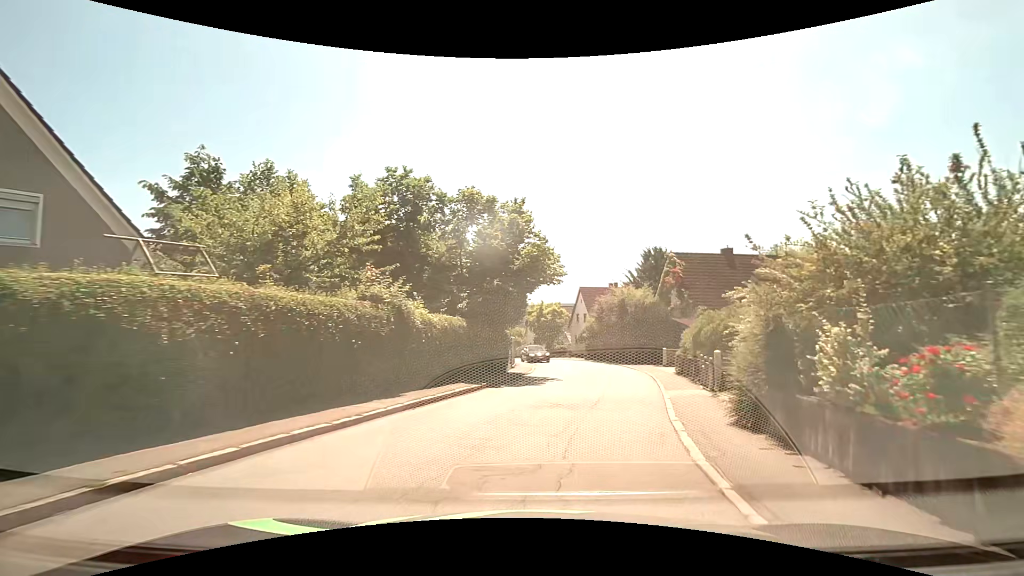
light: Day
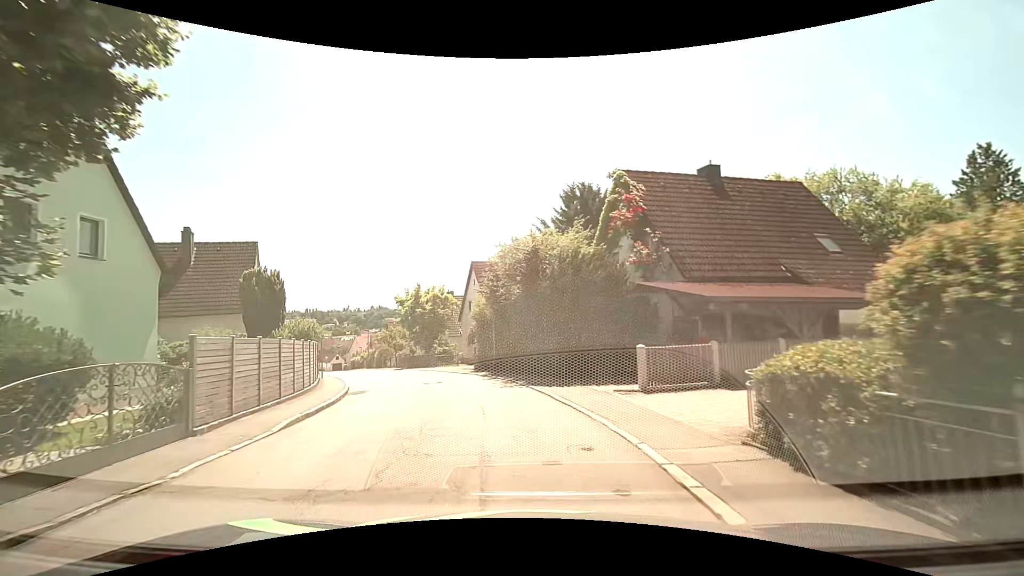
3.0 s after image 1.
(+3.3, +18.7) m; +11°
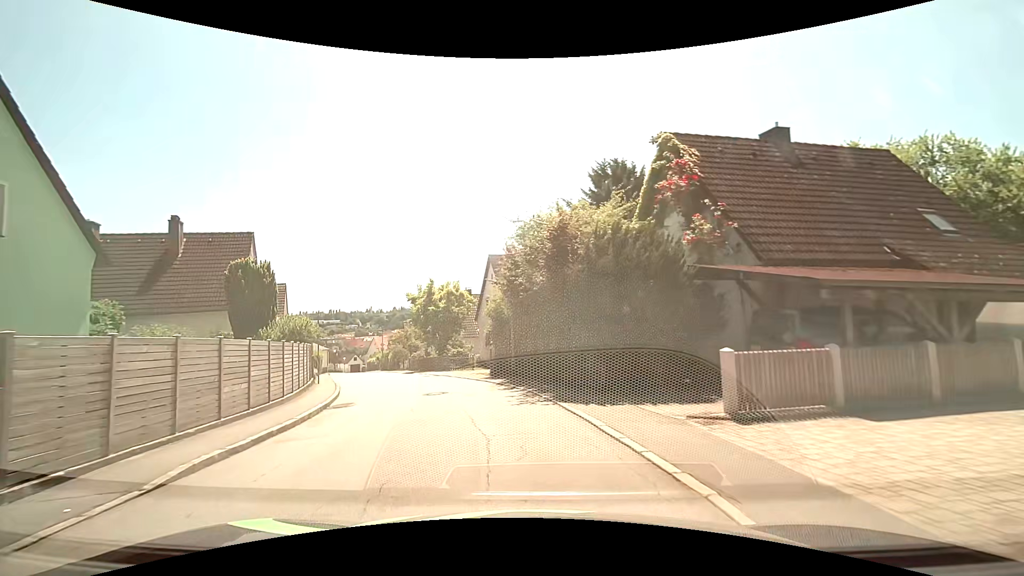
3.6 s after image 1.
(-0.1, +3.8) m; -2°
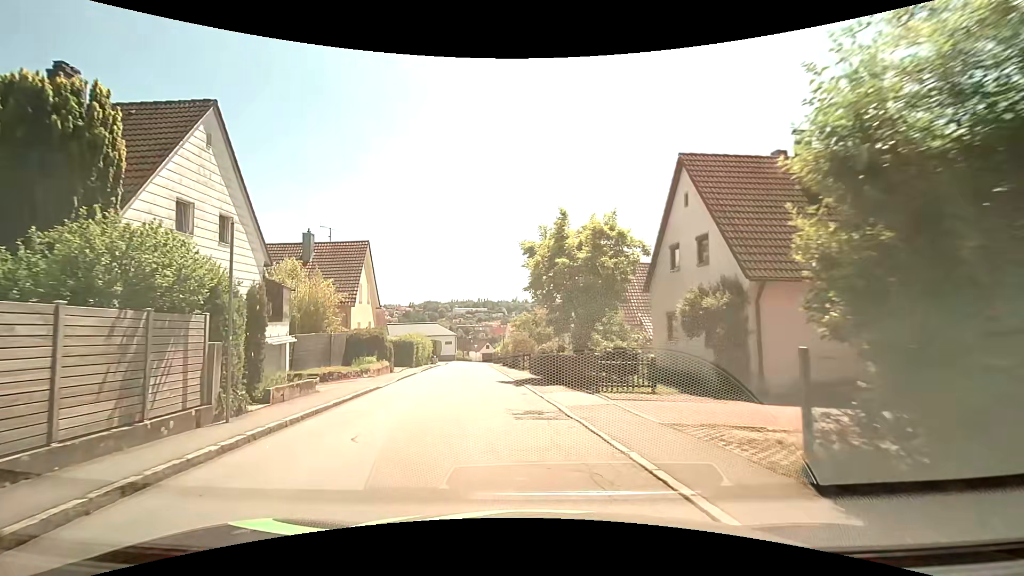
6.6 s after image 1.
(-2.6, +18.2) m; -16°
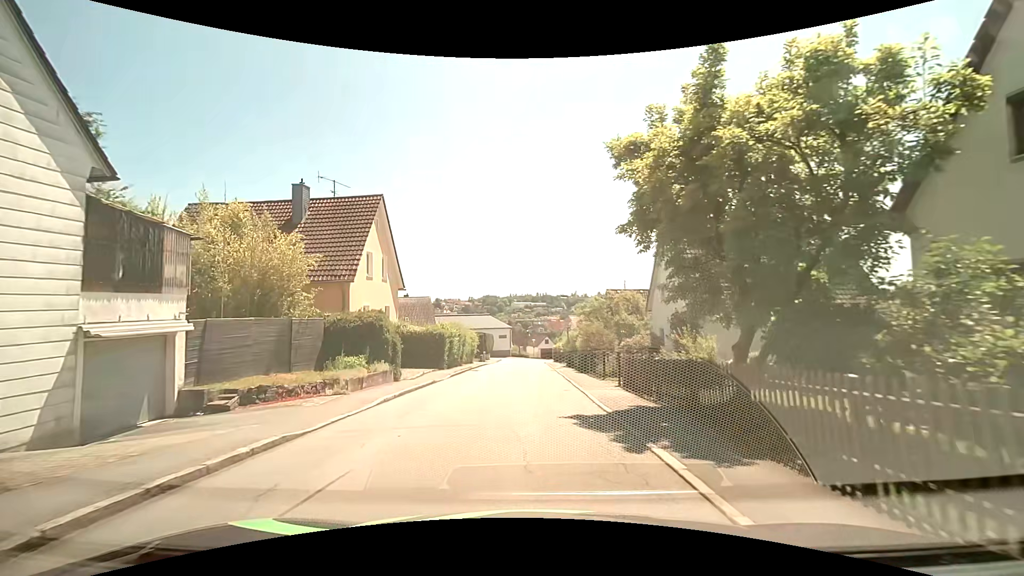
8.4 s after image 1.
(-0.8, +11.1) m; -7°
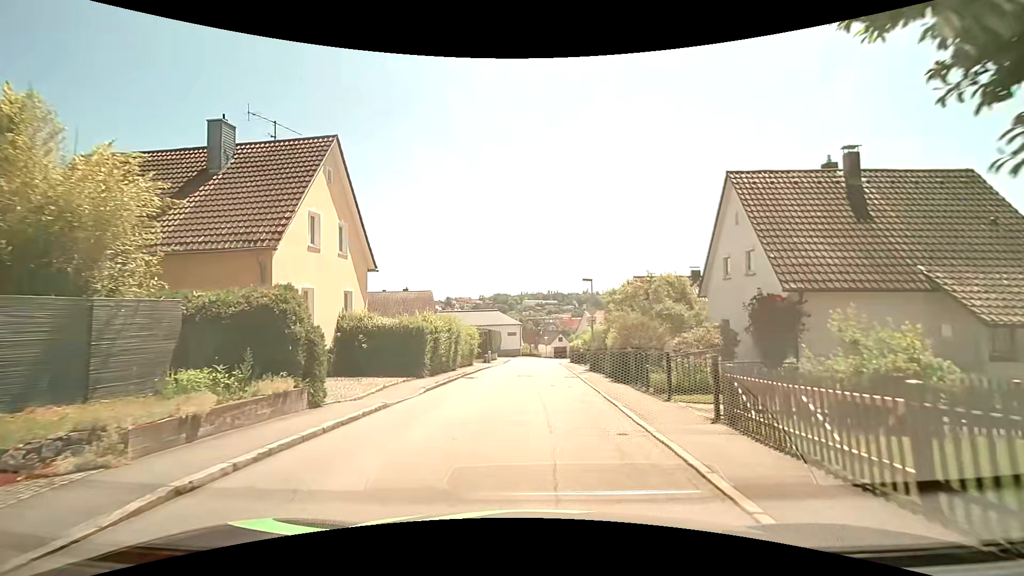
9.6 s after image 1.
(0.0, +7.9) m; -1°
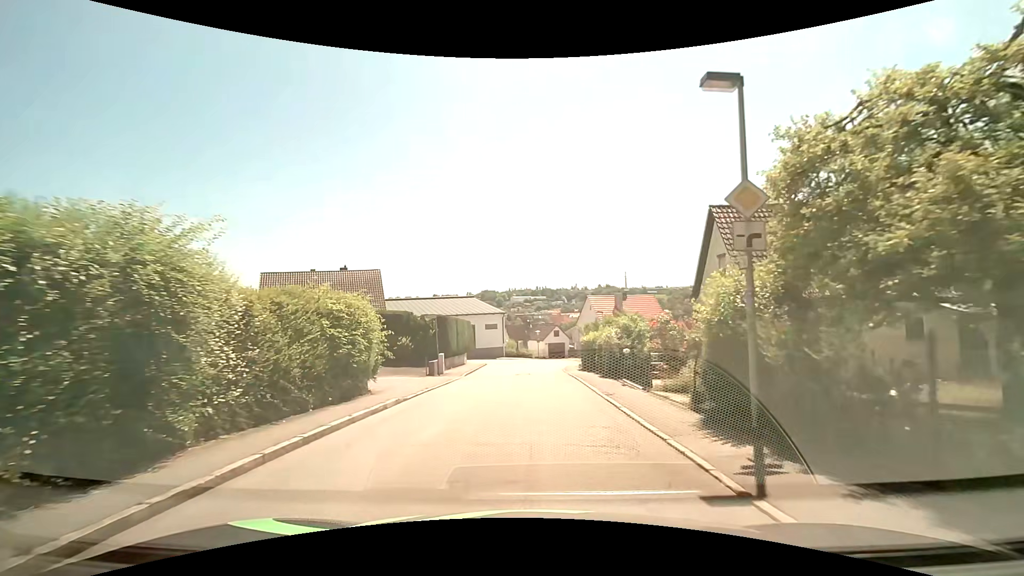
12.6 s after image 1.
(+0.3, +20.6) m; +1°
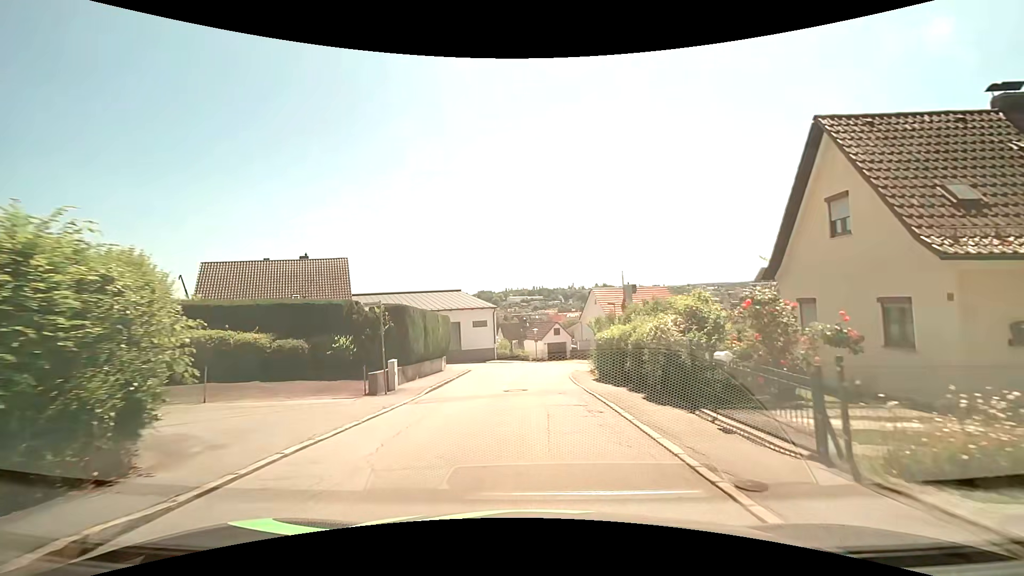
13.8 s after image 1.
(+0.1, +8.6) m; 0°
